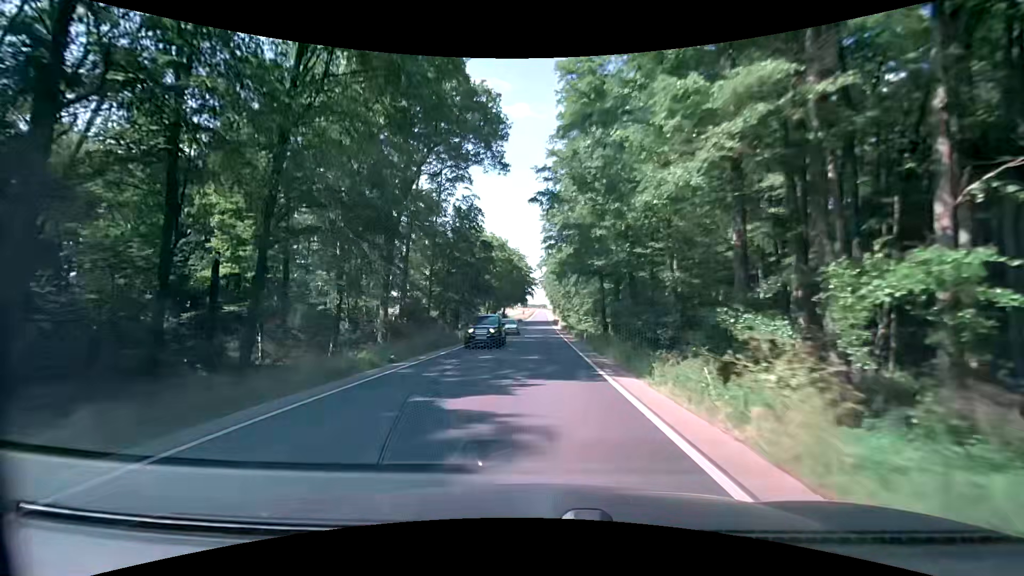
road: secondary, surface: asphalt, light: Day
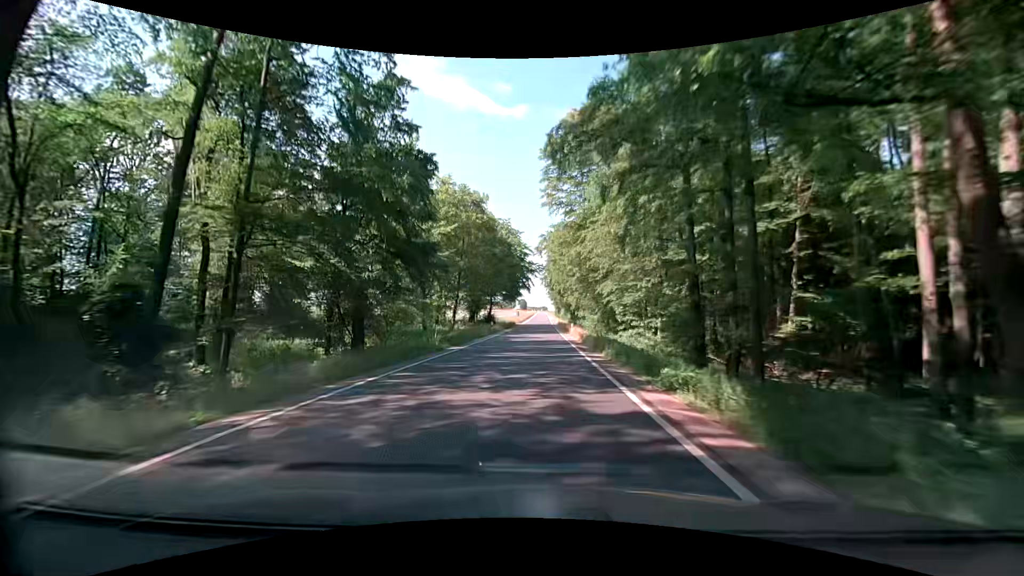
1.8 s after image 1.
(-0.1, +32.1) m; 0°
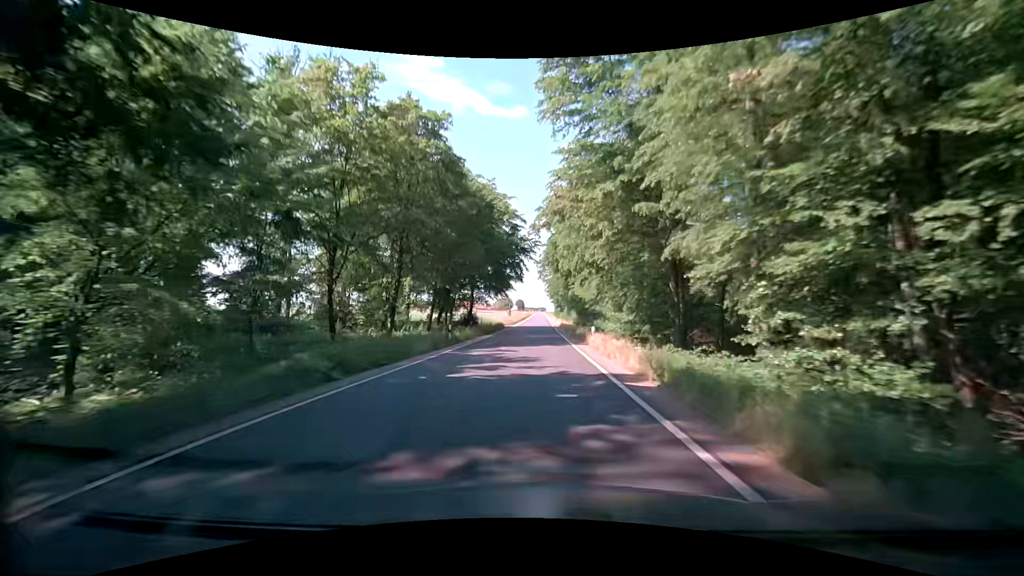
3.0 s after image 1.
(+0.1, +21.4) m; 0°
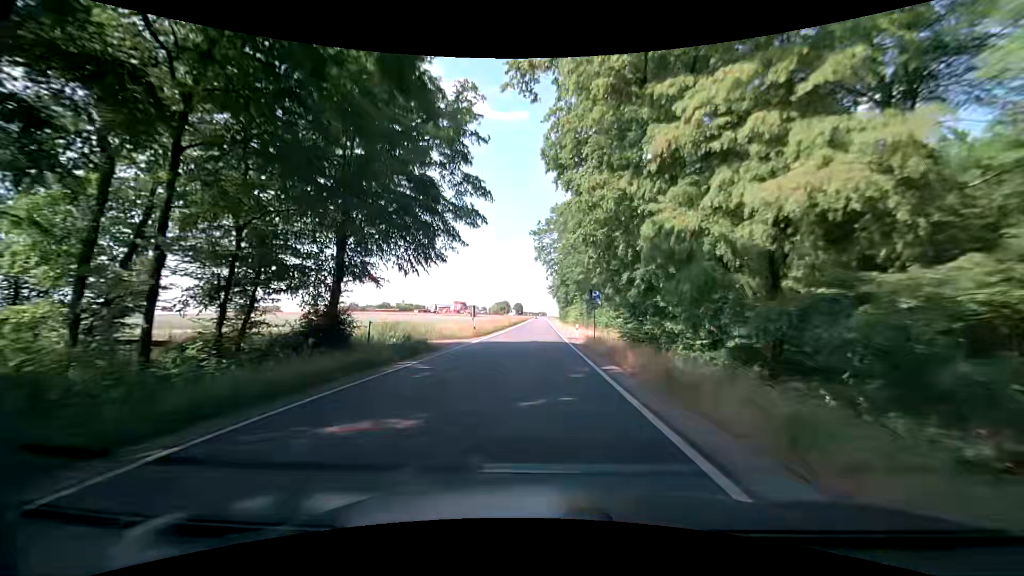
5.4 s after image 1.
(0.0, +42.8) m; -1°
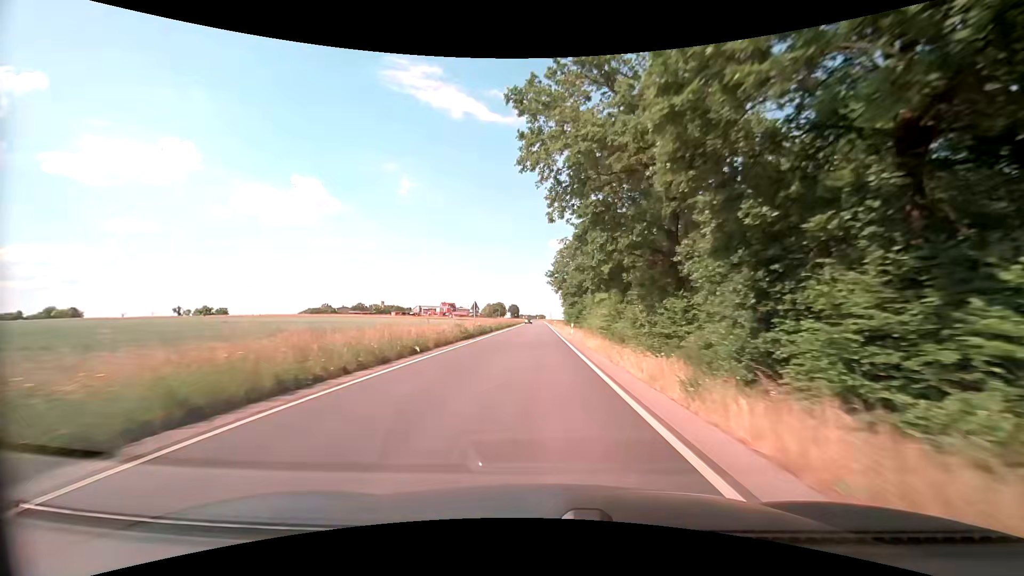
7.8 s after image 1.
(+0.5, +42.7) m; +1°
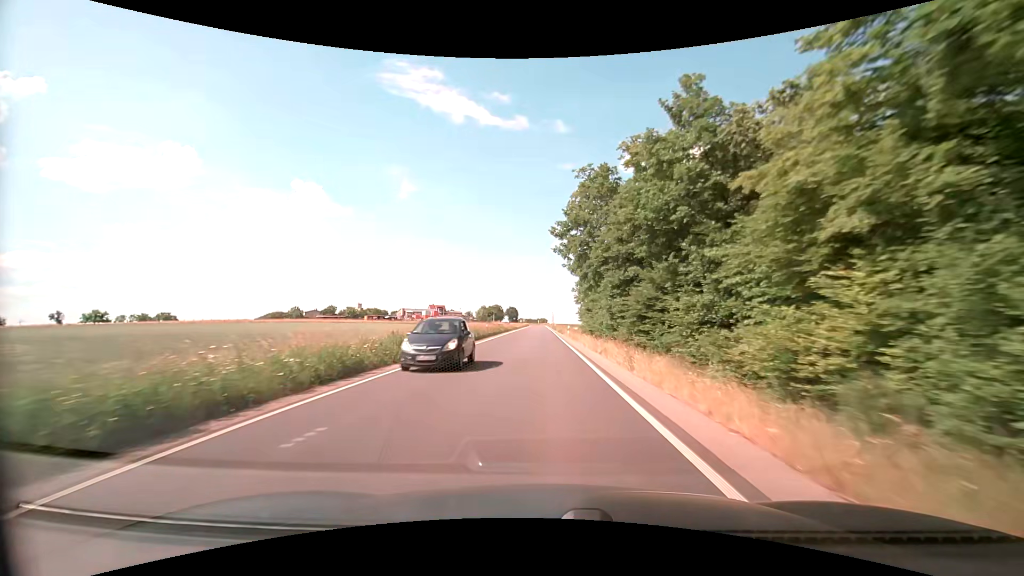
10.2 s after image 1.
(0.0, +42.7) m; 0°
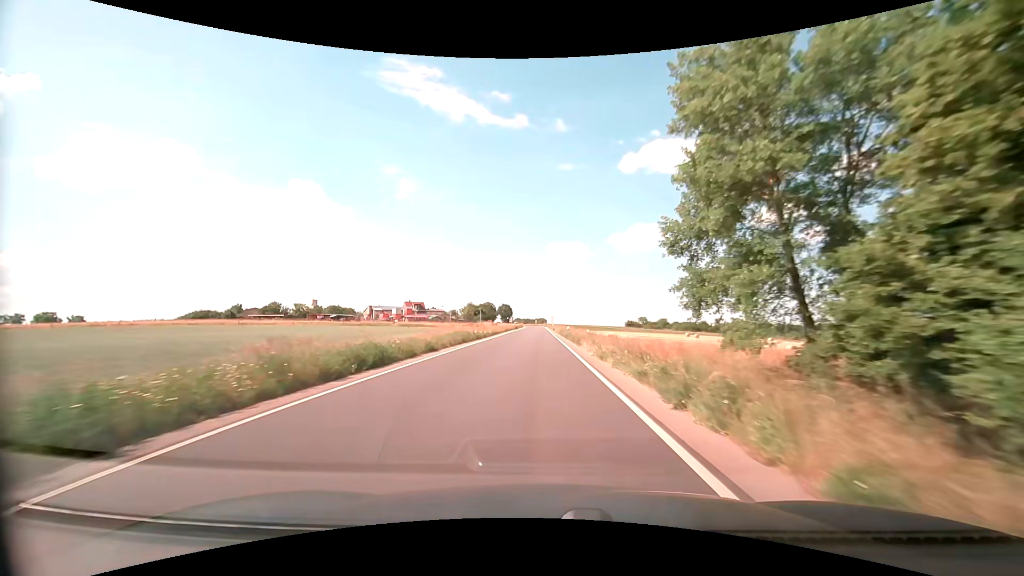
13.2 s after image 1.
(0.0, +53.6) m; 0°
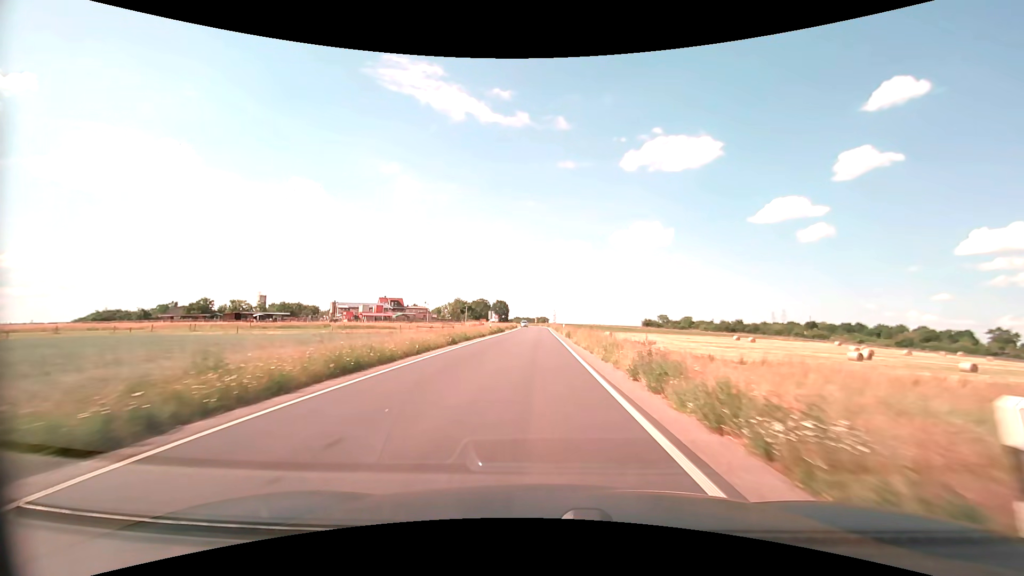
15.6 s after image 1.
(0.0, +42.9) m; 0°
(0, +10) (0, +20) (0, +30) (0, +40) (0, +50) (0, +60) (0, +70) (0, +80) (0, +90) (0, +100) m
